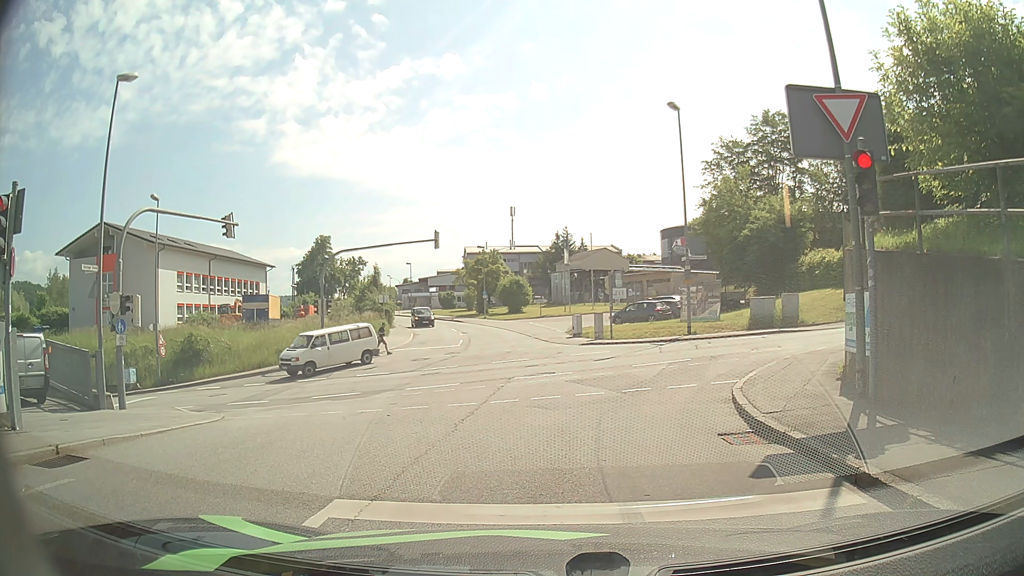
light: Day
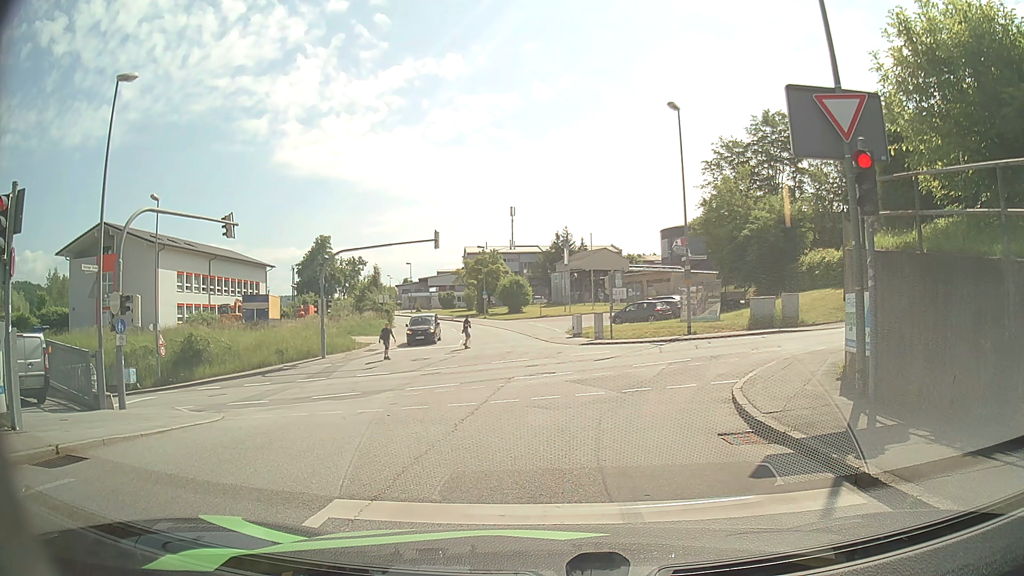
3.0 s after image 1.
(0.0, 0.0) m; 0°
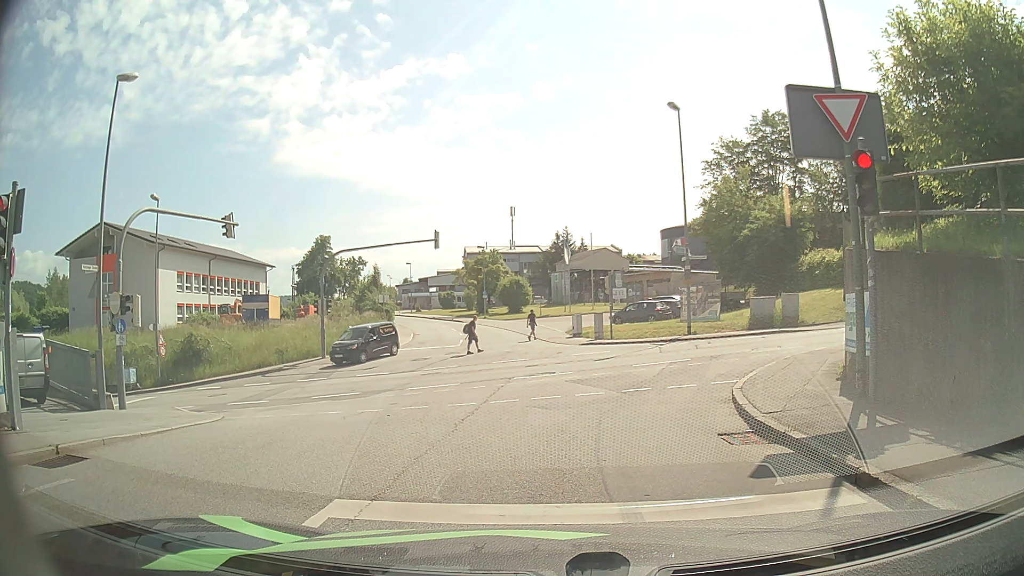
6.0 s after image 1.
(0.0, 0.0) m; 0°
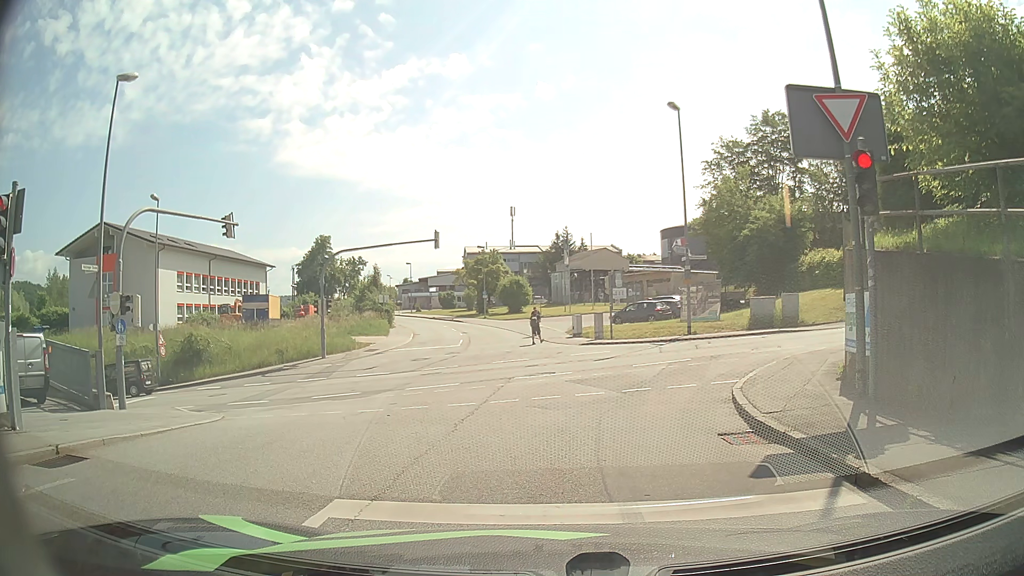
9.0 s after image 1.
(0.0, 0.0) m; 0°
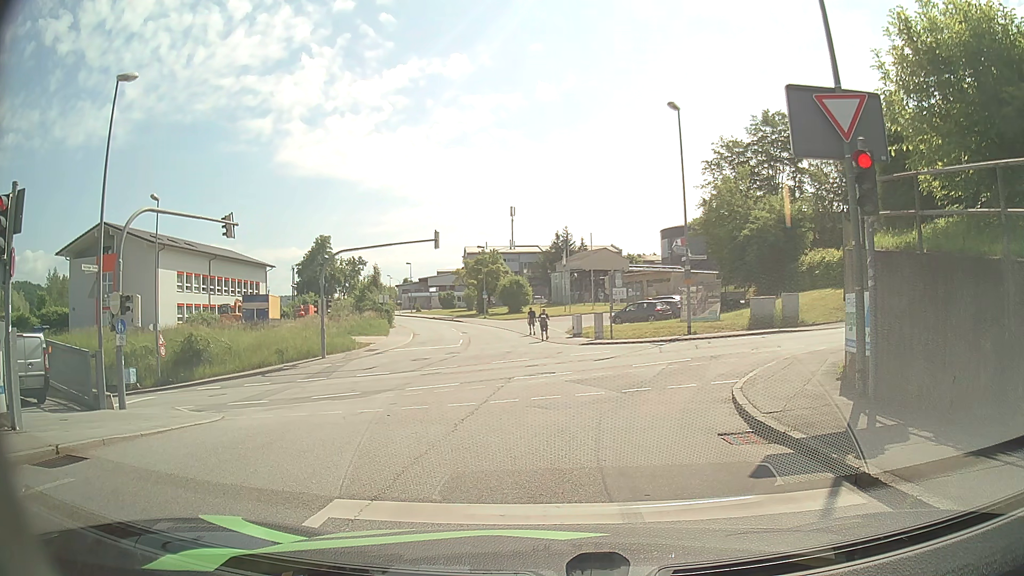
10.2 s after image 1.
(0.0, 0.0) m; 0°
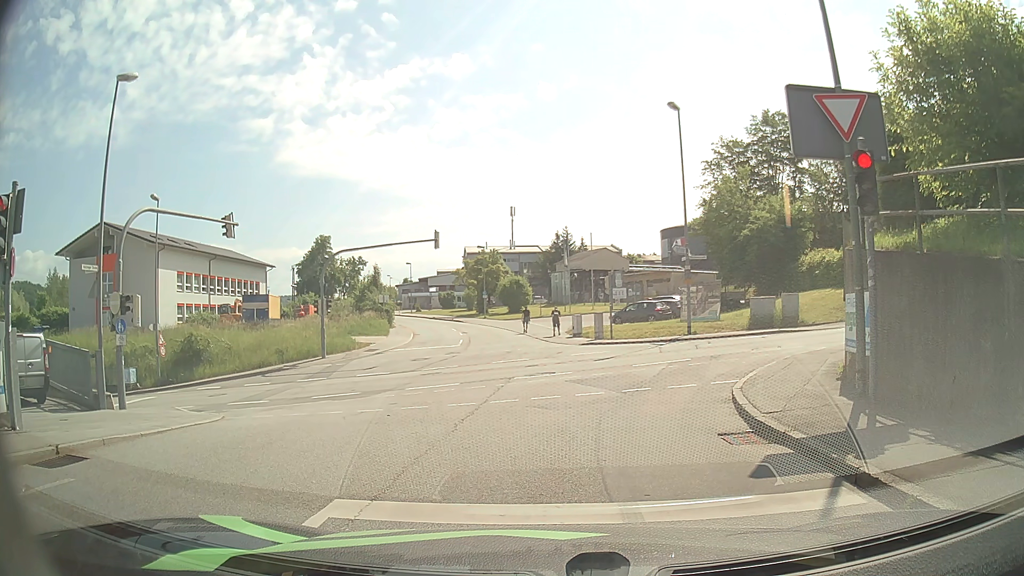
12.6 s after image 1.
(0.0, 0.0) m; 0°
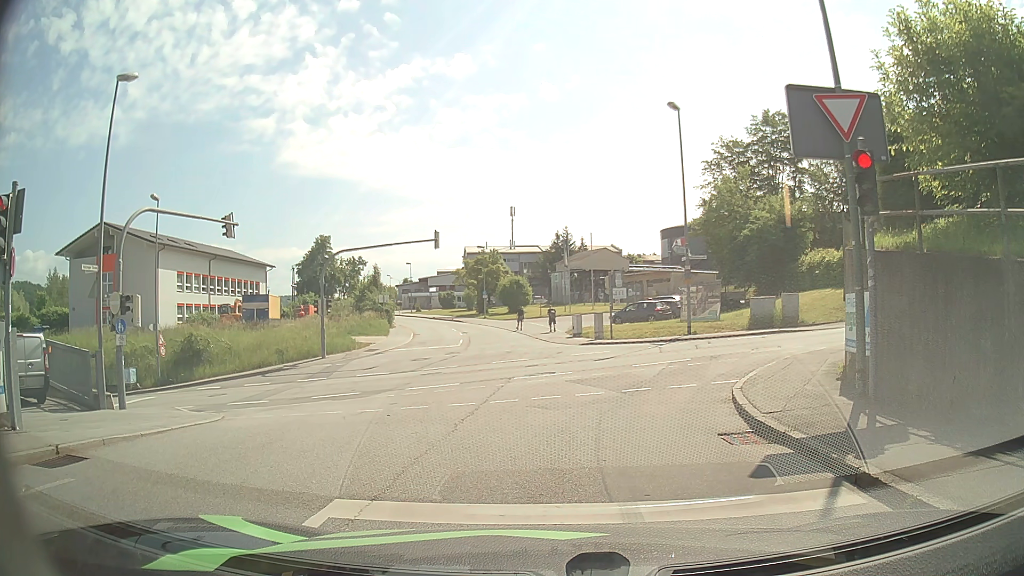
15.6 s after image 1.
(0.0, 0.0) m; 0°
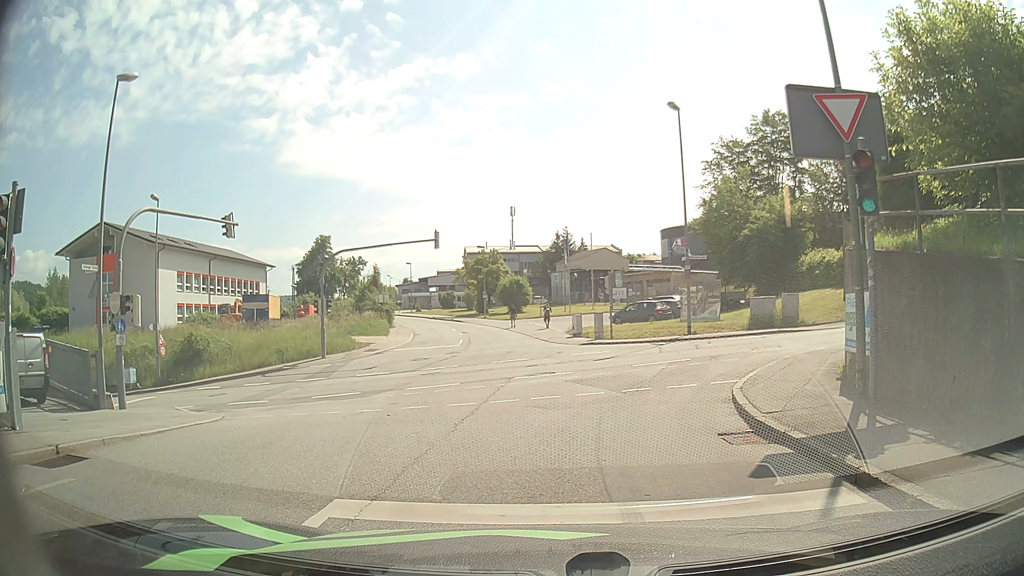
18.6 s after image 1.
(0.0, 0.0) m; 0°
